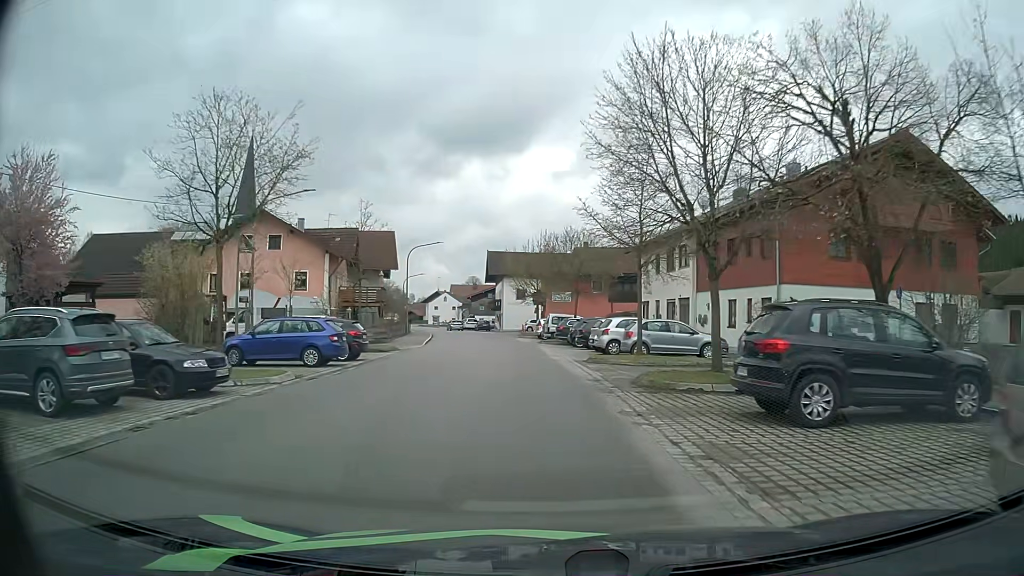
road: tertiary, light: Day
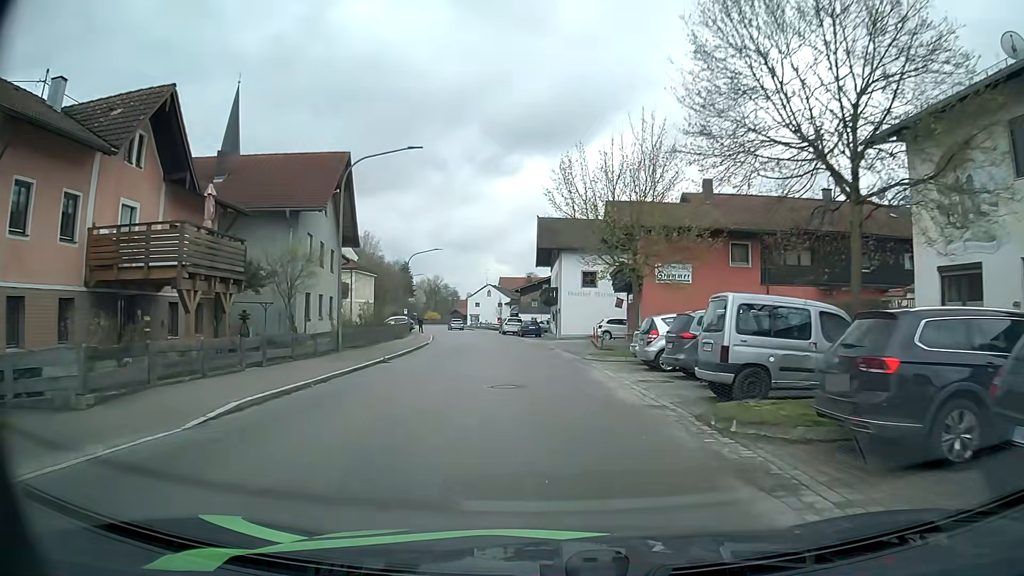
(-1.6, +31.6) m; -5°
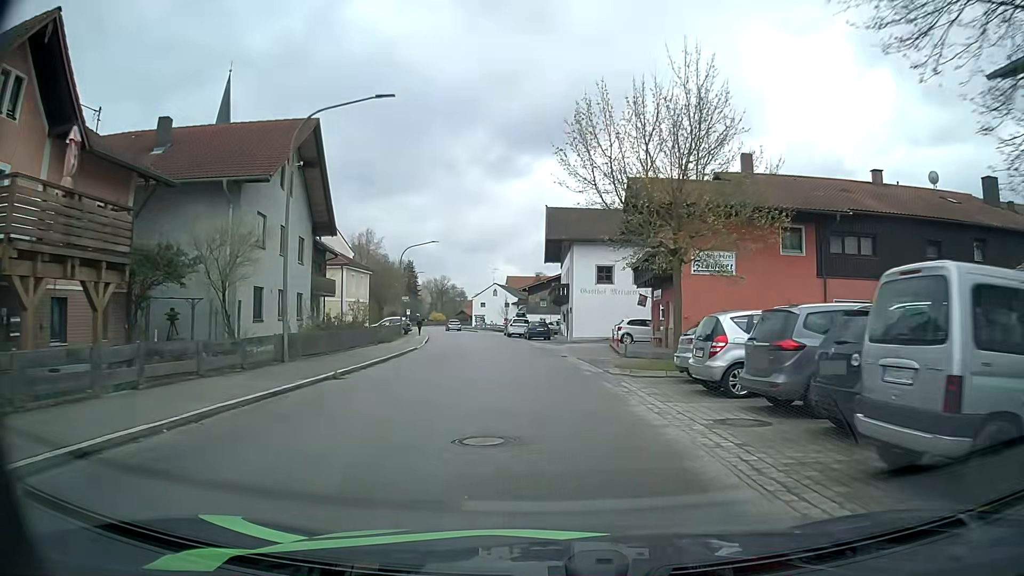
(-0.1, +6.3) m; -1°
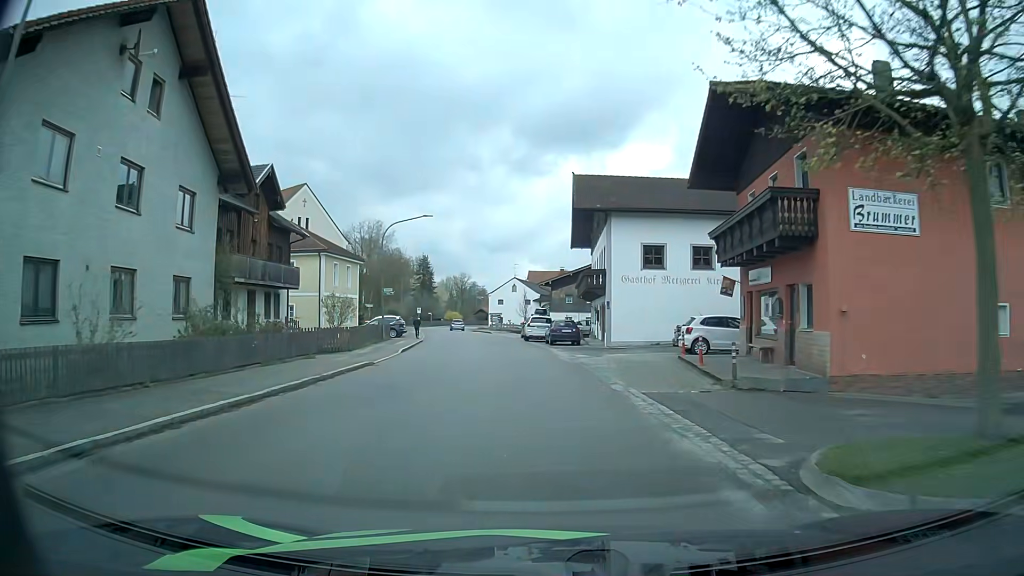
(-0.2, +12.8) m; -2°
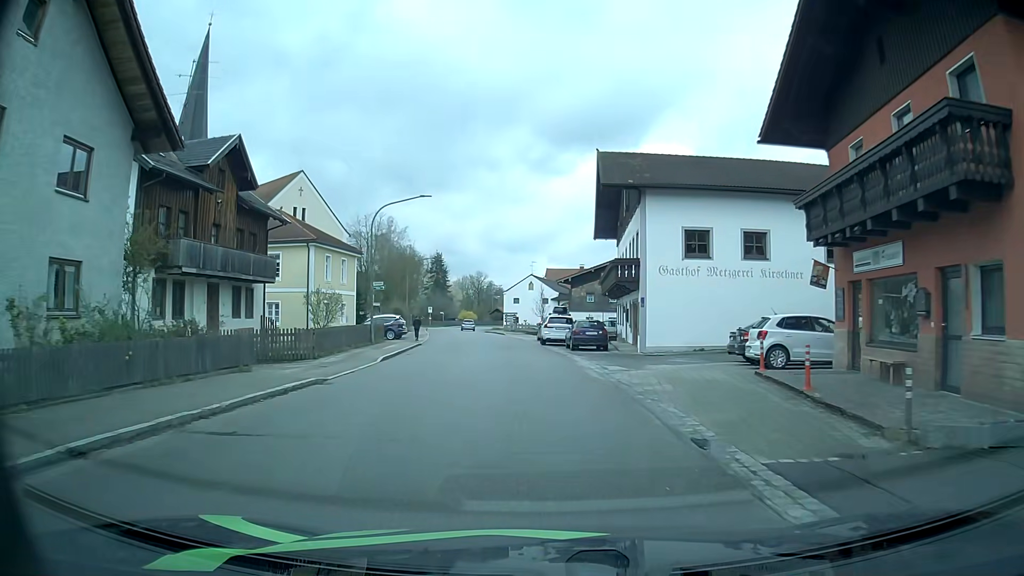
(-0.1, +6.4) m; -2°
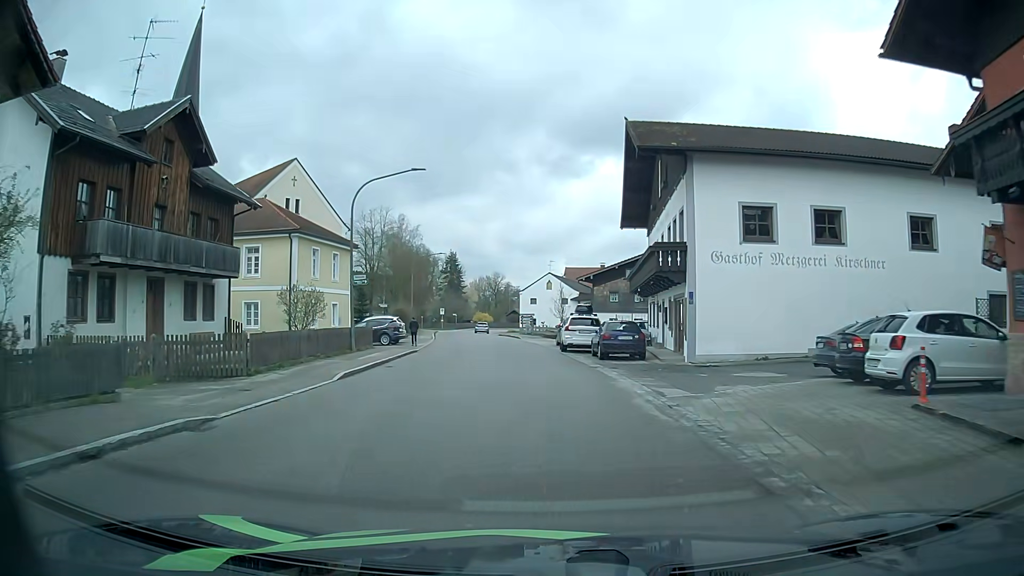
(0.0, +6.5) m; -2°
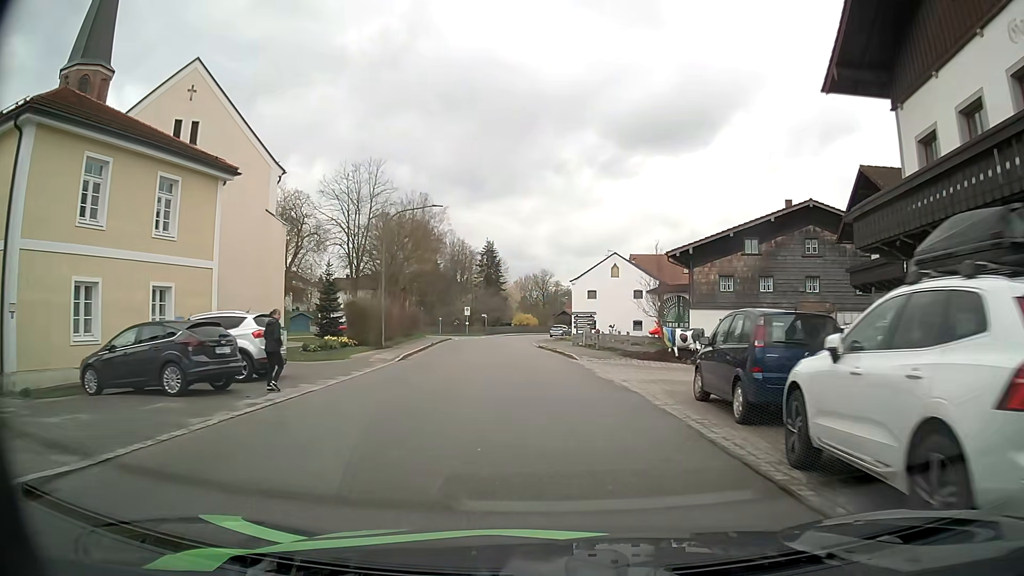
(-1.0, +26.6) m; -3°
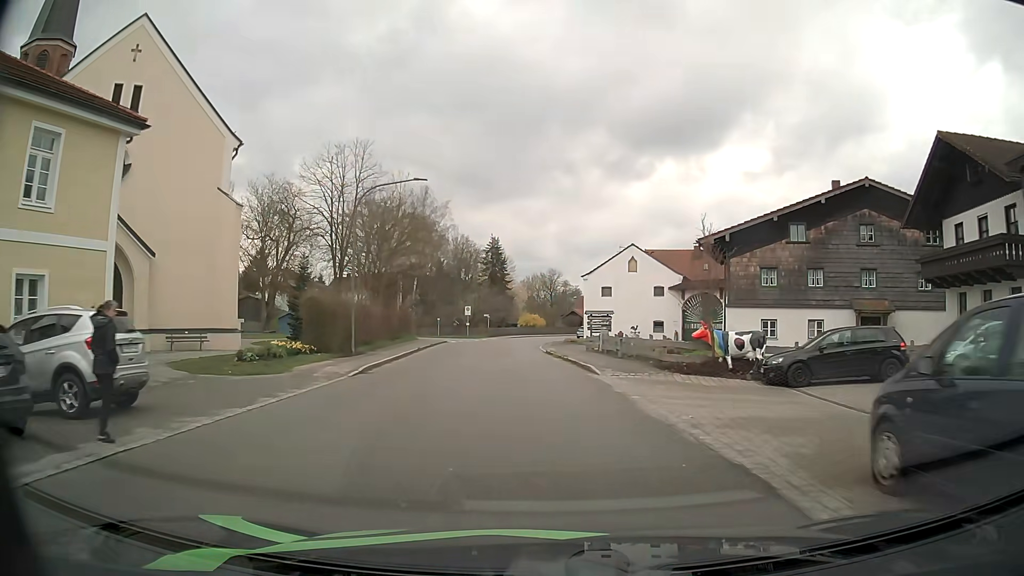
(0.0, +6.8) m; -1°
(0, +10) (-1, +20) (-2, +30) (-2, +40) (-2, +50) (-2, +60) (0, +70) (+3, +79) (+8, +88) (+13, +96) m
